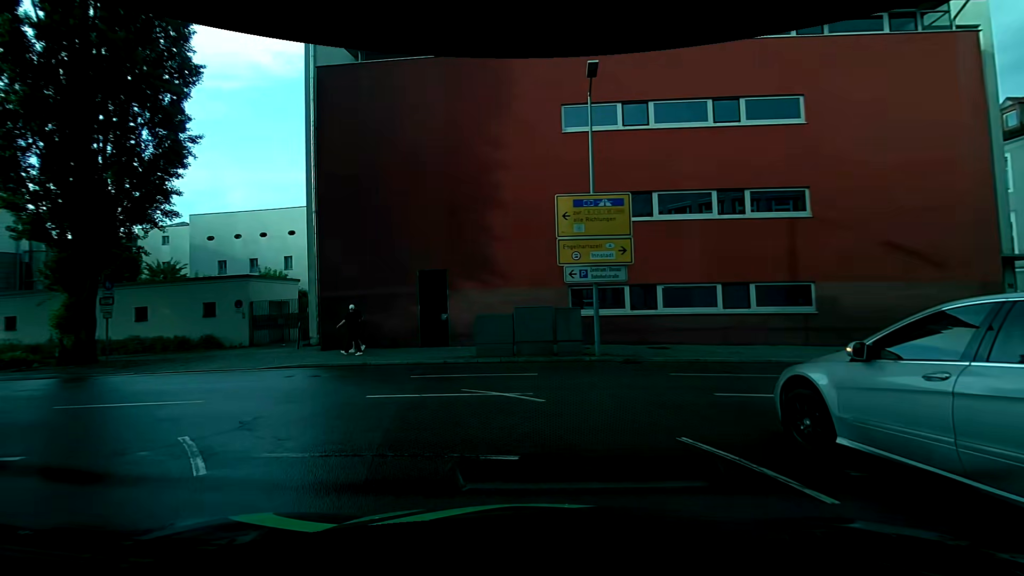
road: tertiary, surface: asphalt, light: Day
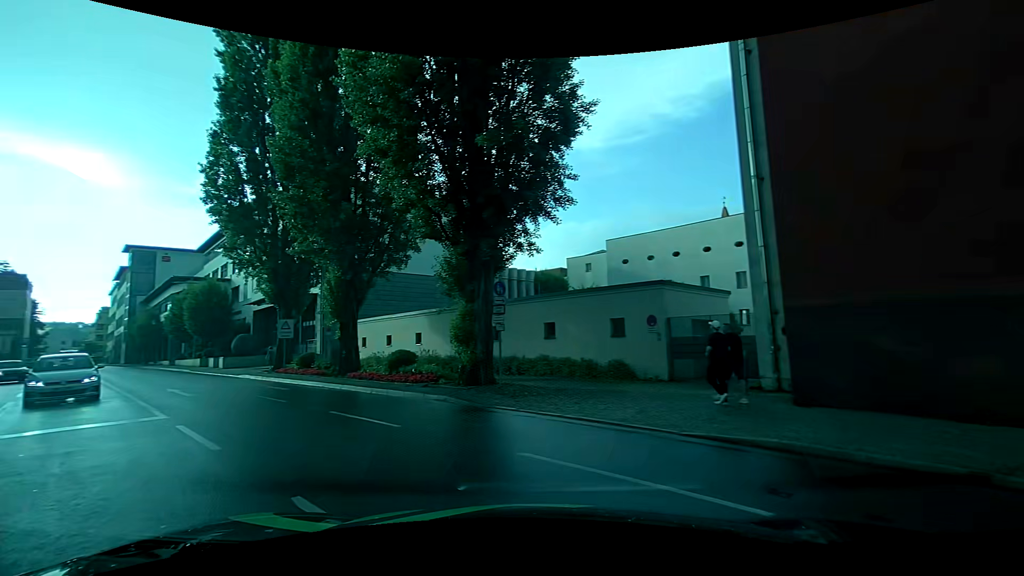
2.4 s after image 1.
(-3.1, +8.0) m; -45°
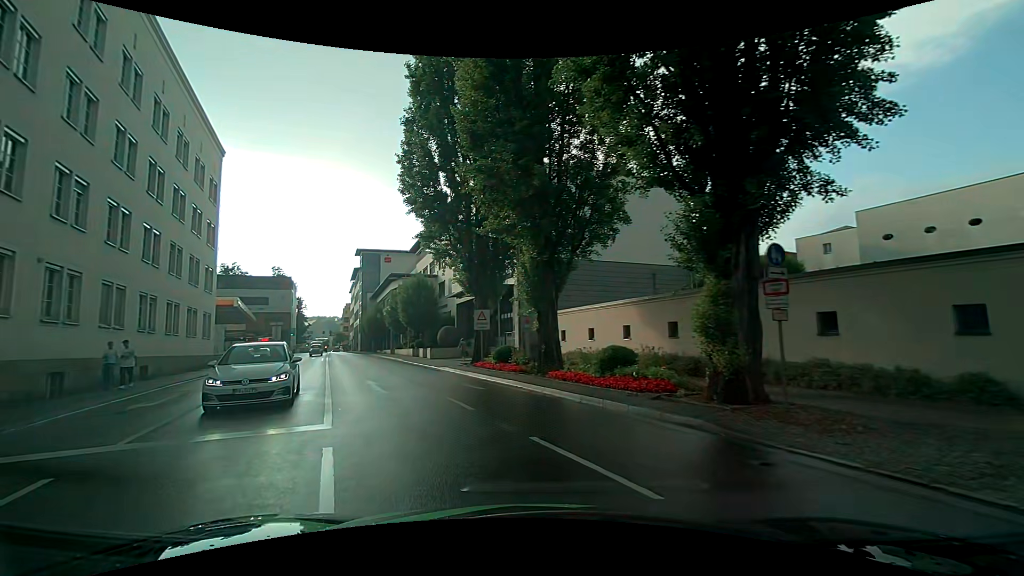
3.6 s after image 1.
(-1.0, +4.1) m; -24°
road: primary
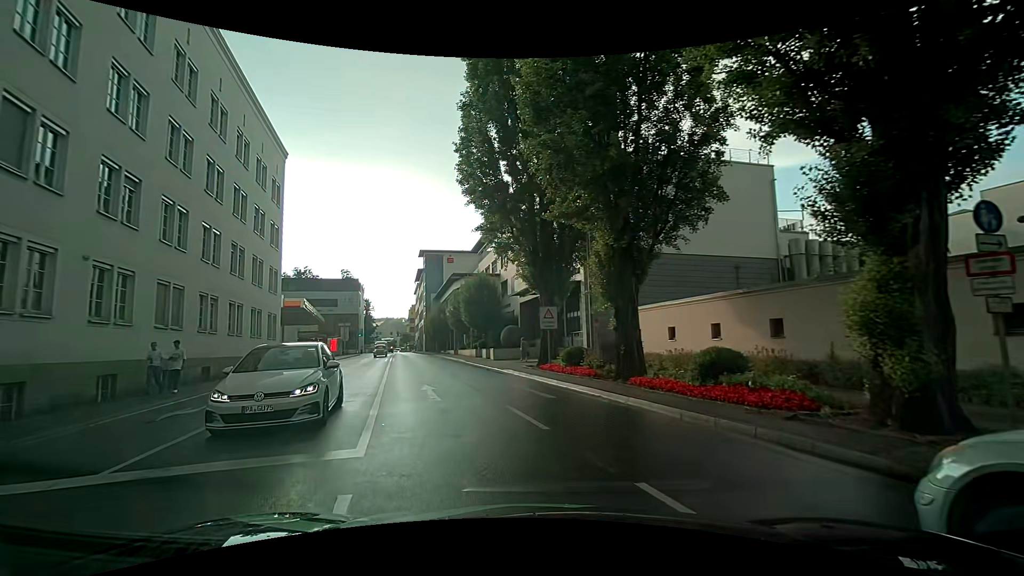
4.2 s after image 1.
(-0.2, +2.2) m; -8°
